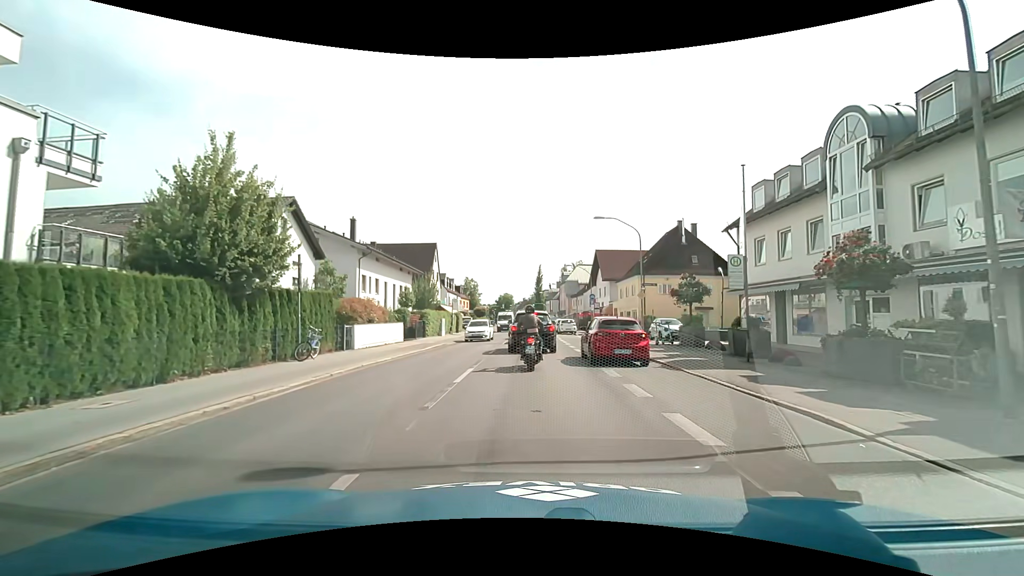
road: secondary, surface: asphalt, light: Day
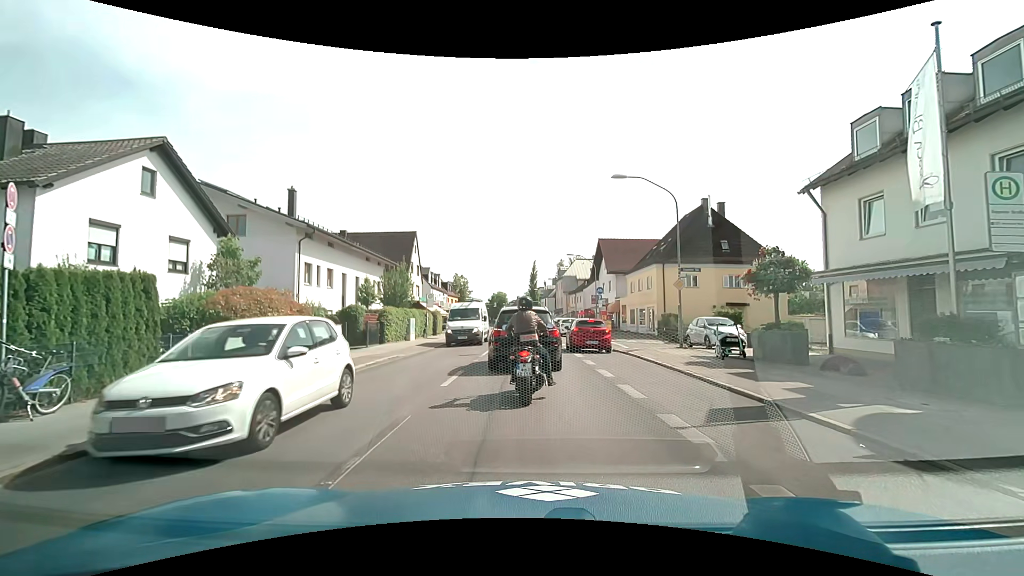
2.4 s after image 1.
(+0.1, +8.8) m; 0°
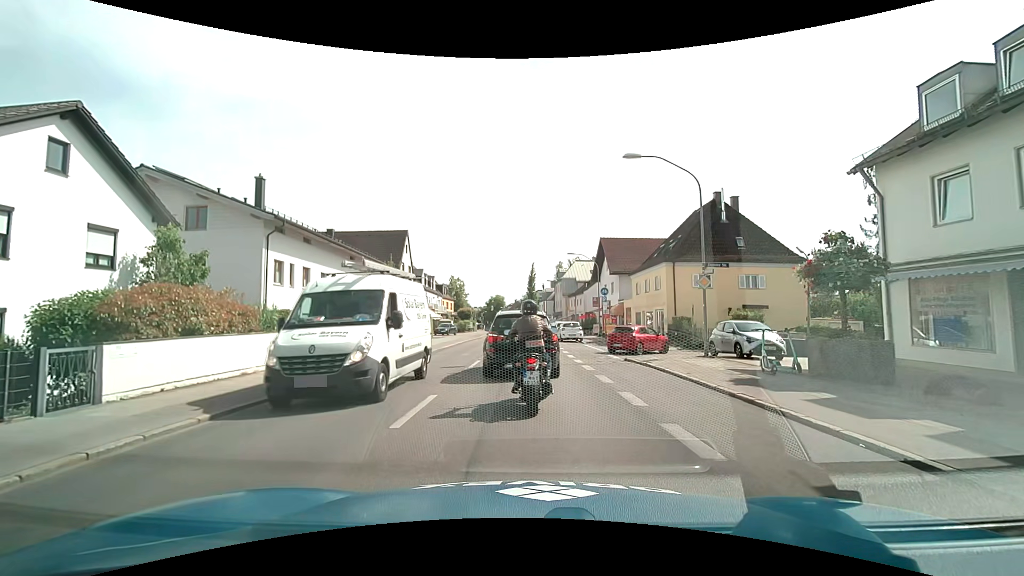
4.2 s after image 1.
(0.0, +3.5) m; +1°
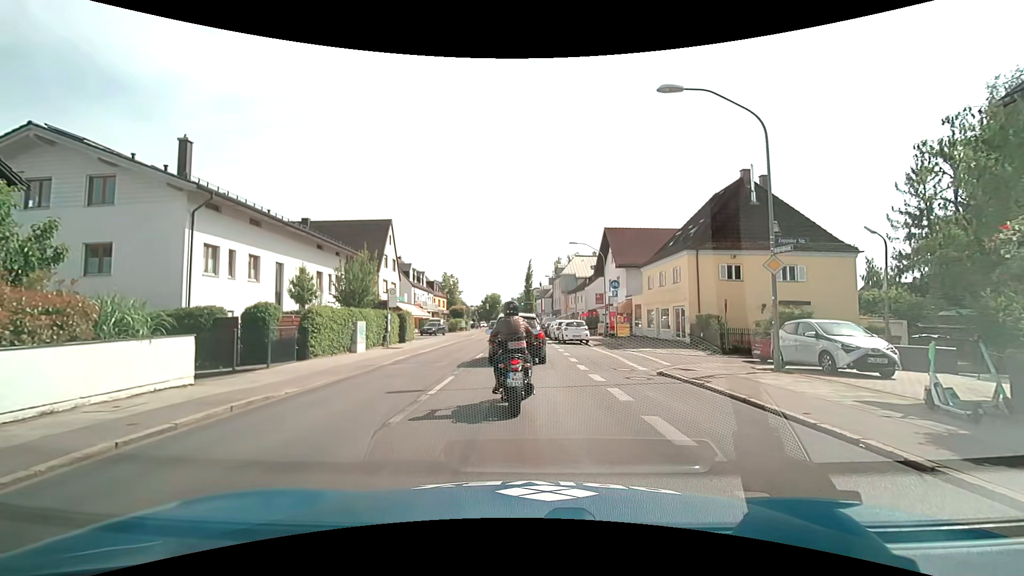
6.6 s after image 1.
(0.0, +5.9) m; +1°
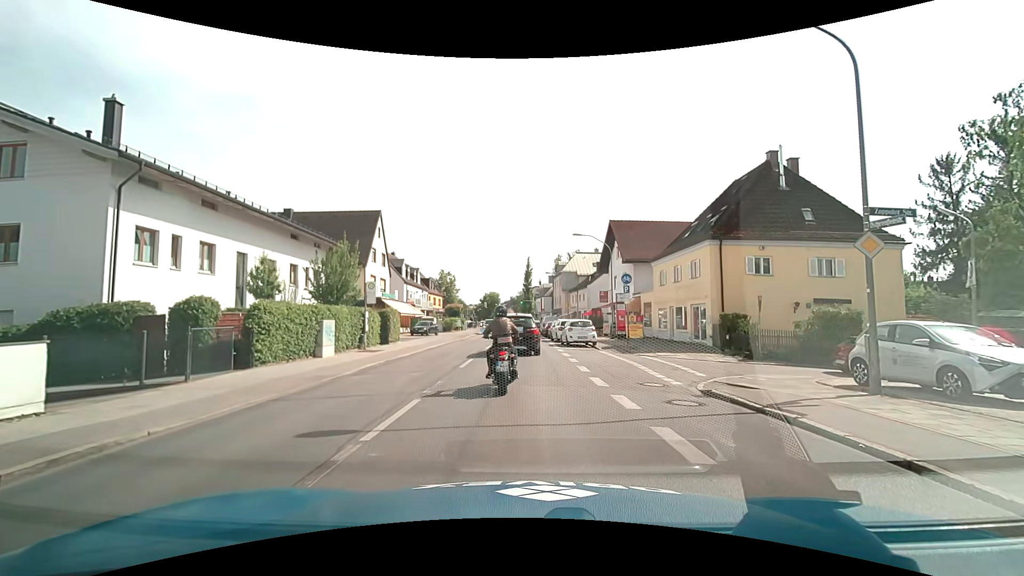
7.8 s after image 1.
(-0.1, +4.0) m; -2°
(0, +10) (0, +20) (0, +30) (0, +40) (0, +50) (0, +60) (-1, +70) (-1, +80) (-2, +90) (-3, +100) m
